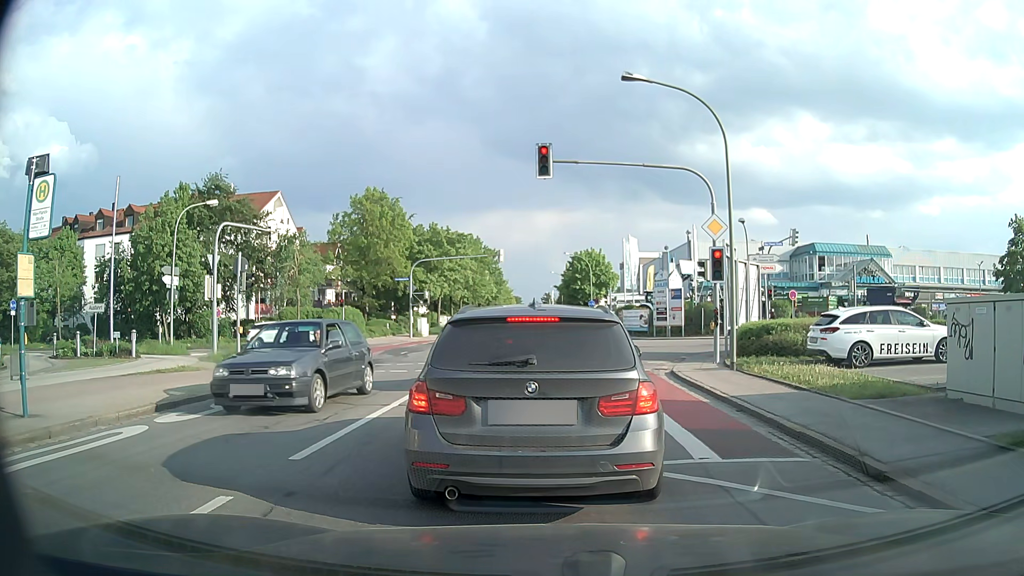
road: tertiary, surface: asphalt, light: Day
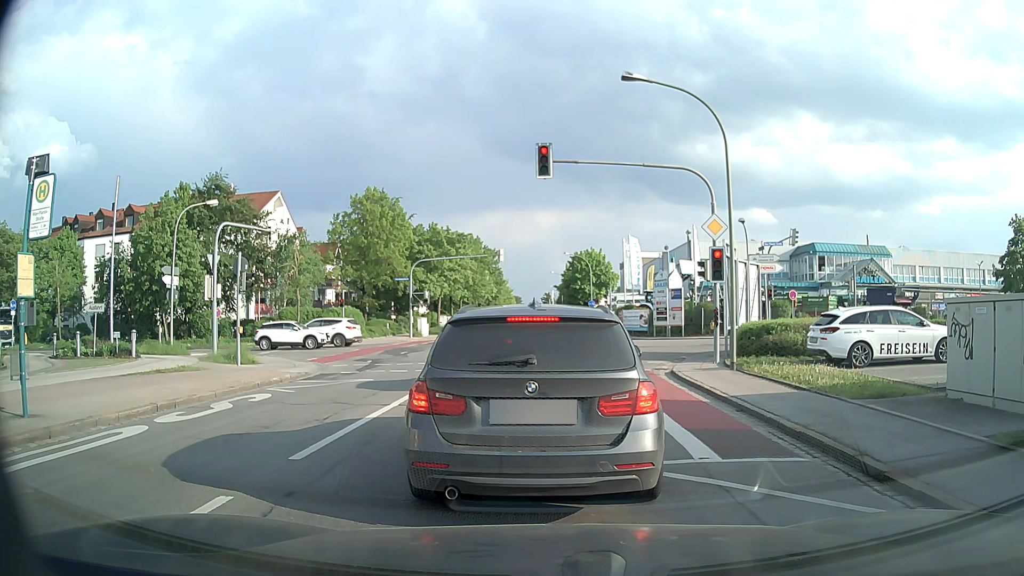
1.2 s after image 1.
(0.0, 0.0) m; 0°
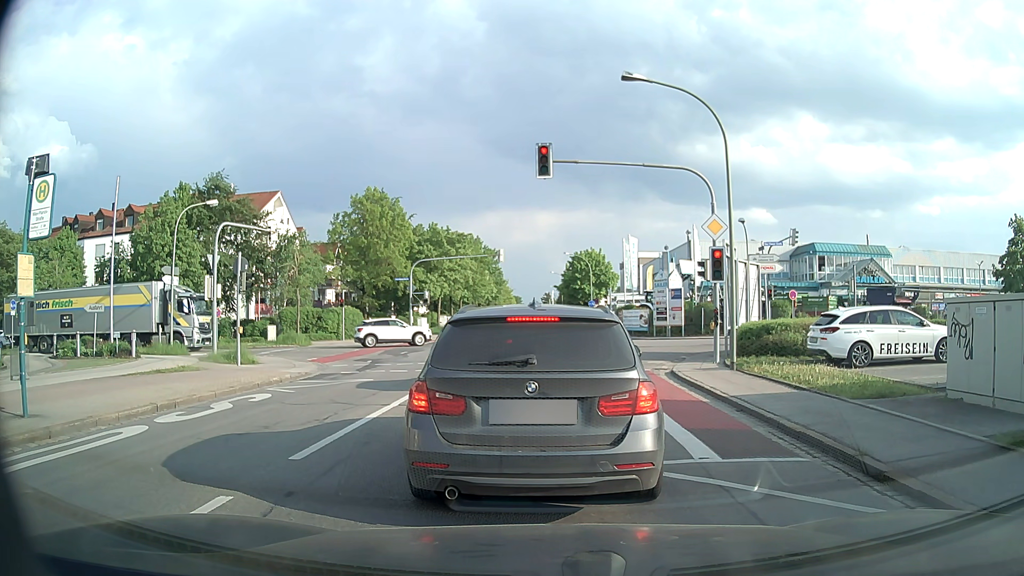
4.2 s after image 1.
(0.0, 0.0) m; 0°
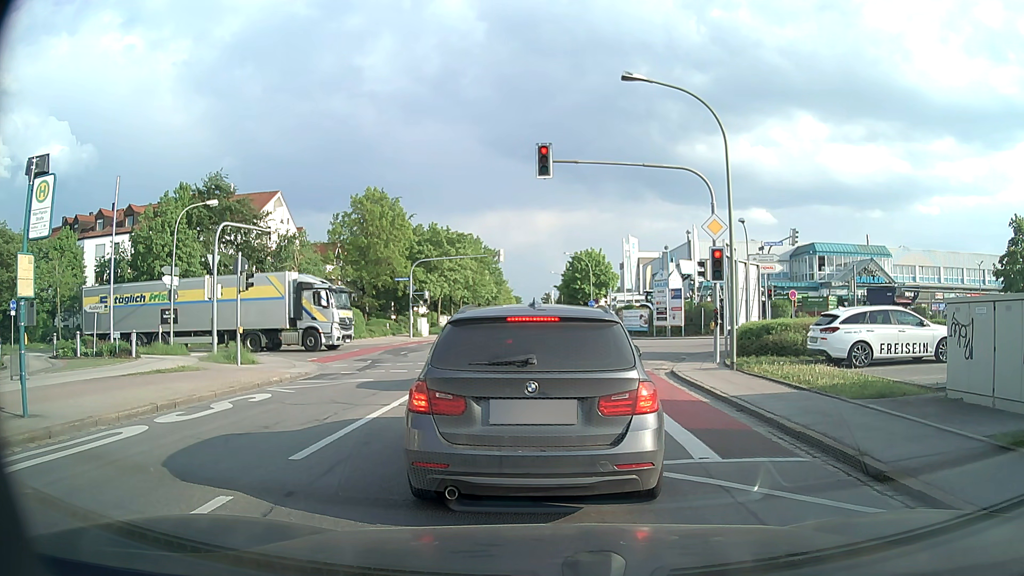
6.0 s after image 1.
(0.0, 0.0) m; 0°
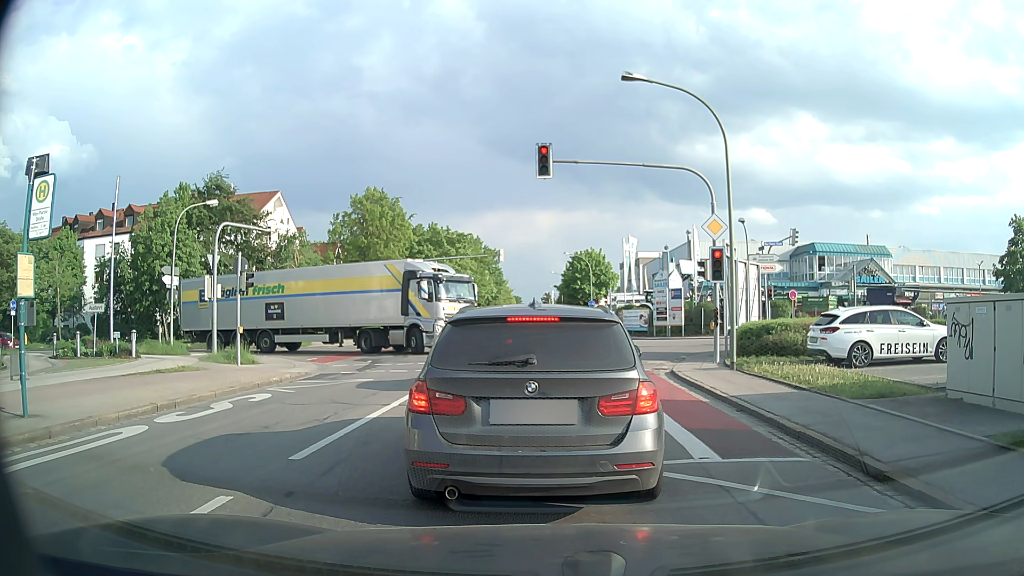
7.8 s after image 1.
(0.0, 0.0) m; 0°
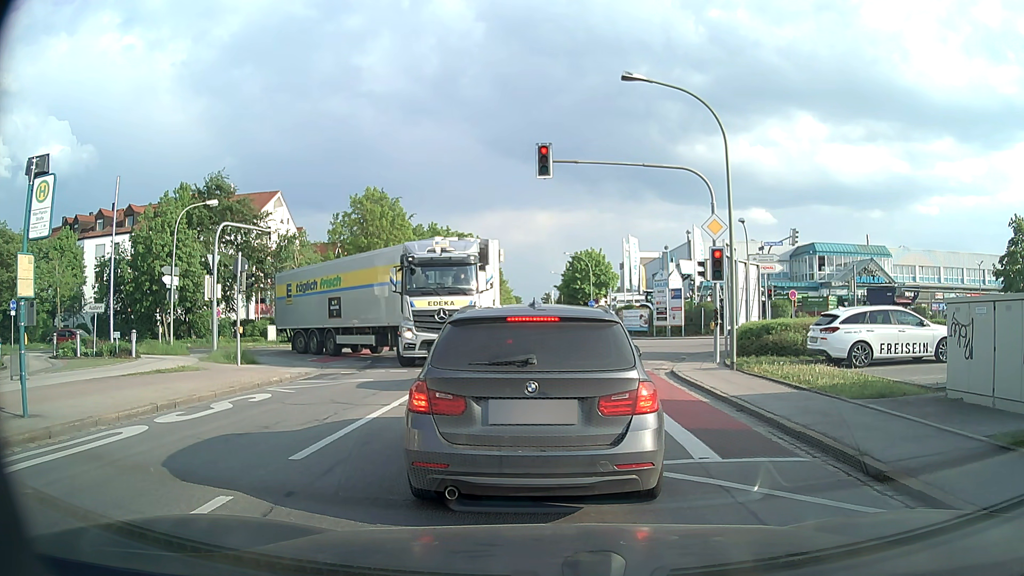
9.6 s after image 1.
(0.0, 0.0) m; 0°
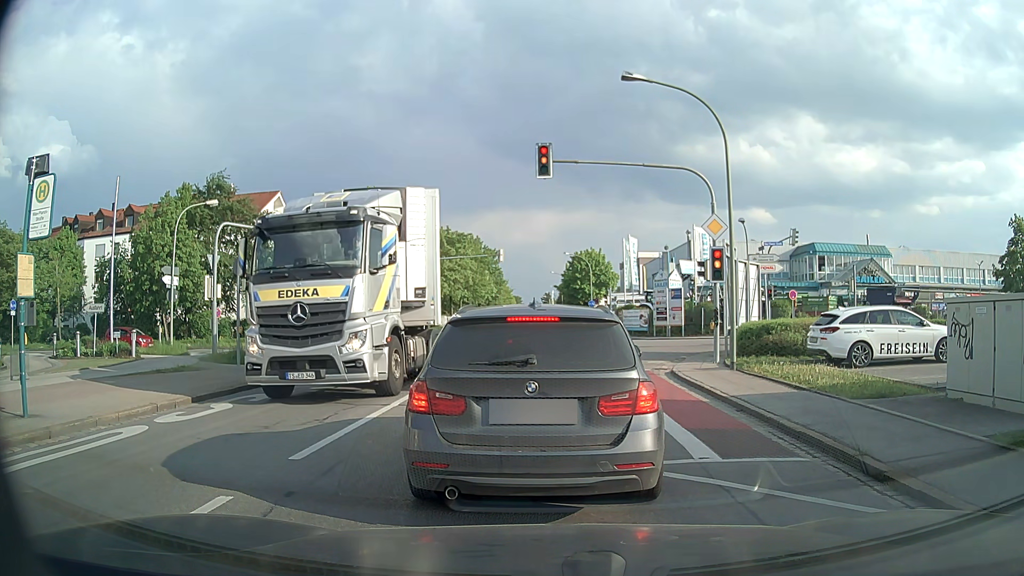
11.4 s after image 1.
(0.0, 0.0) m; 0°
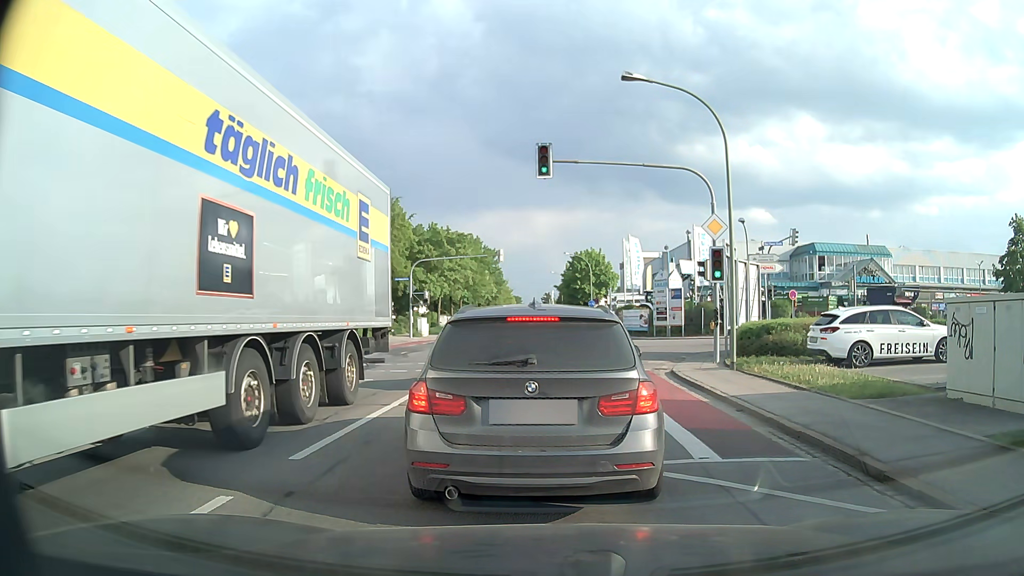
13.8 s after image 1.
(0.0, 0.0) m; 0°
(0, +10) (0, +20) (0, +30) (0, +40) (0, +50) (0, +60) (0, +70) (0, +80) (0, +90) (0, +100) m
